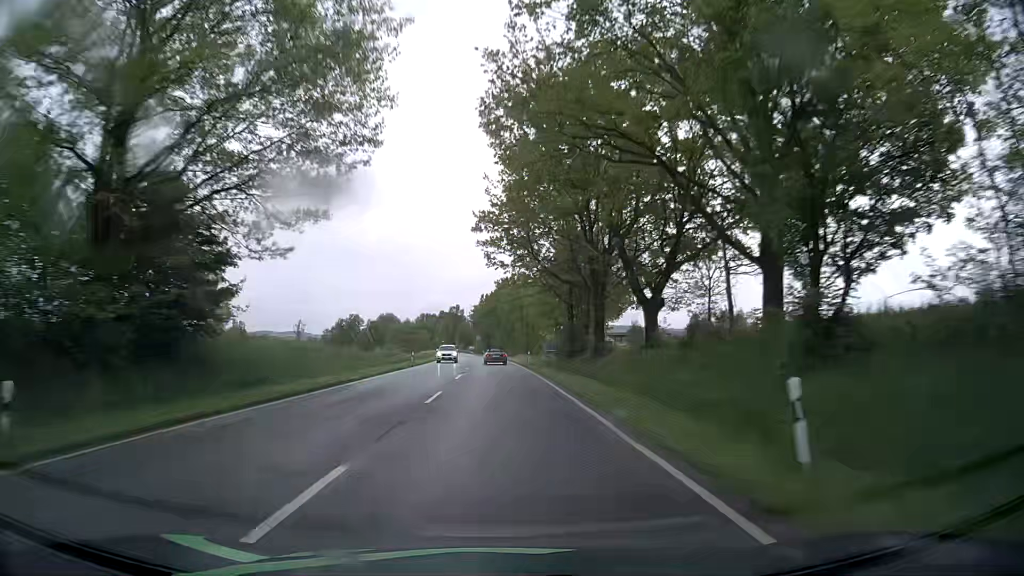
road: secondary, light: Day
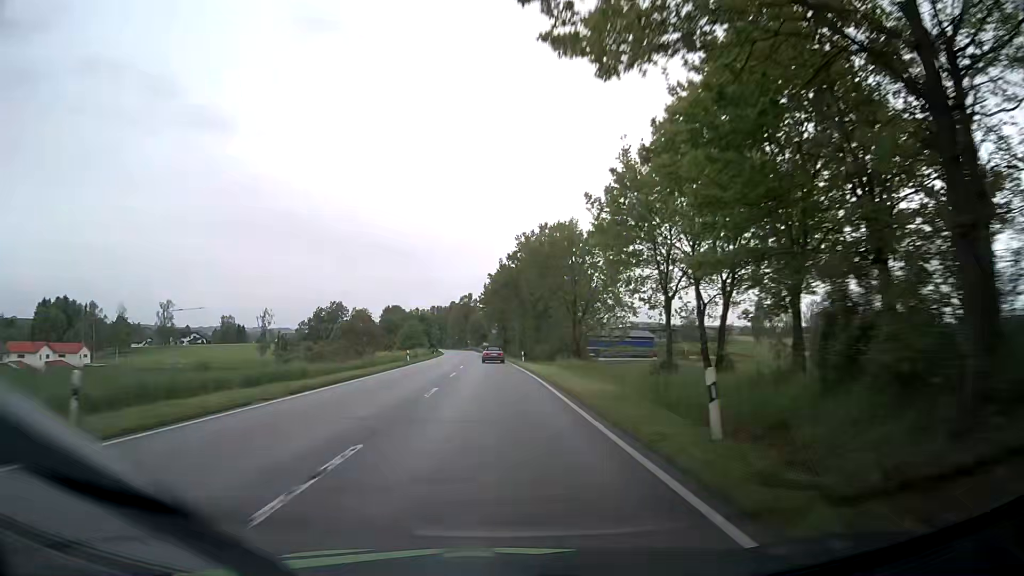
(-0.6, +46.9) m; -1°
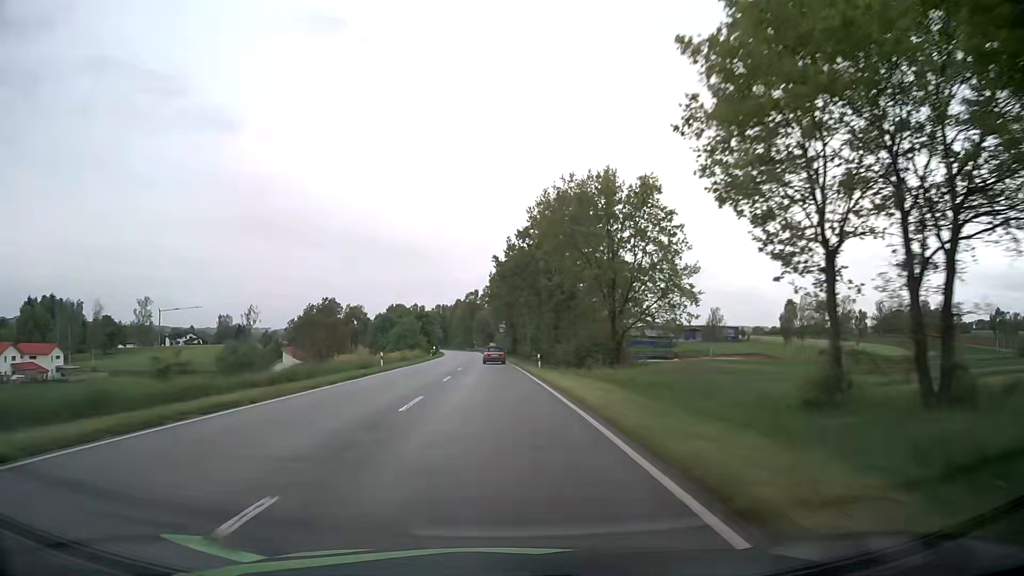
(-0.1, +15.6) m; -1°
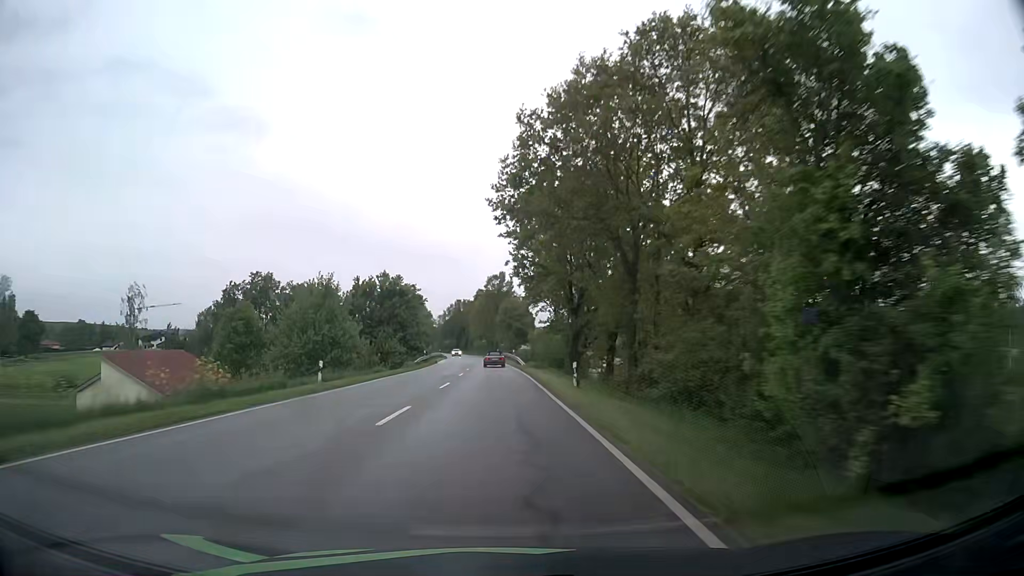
(-1.7, +62.3) m; -3°
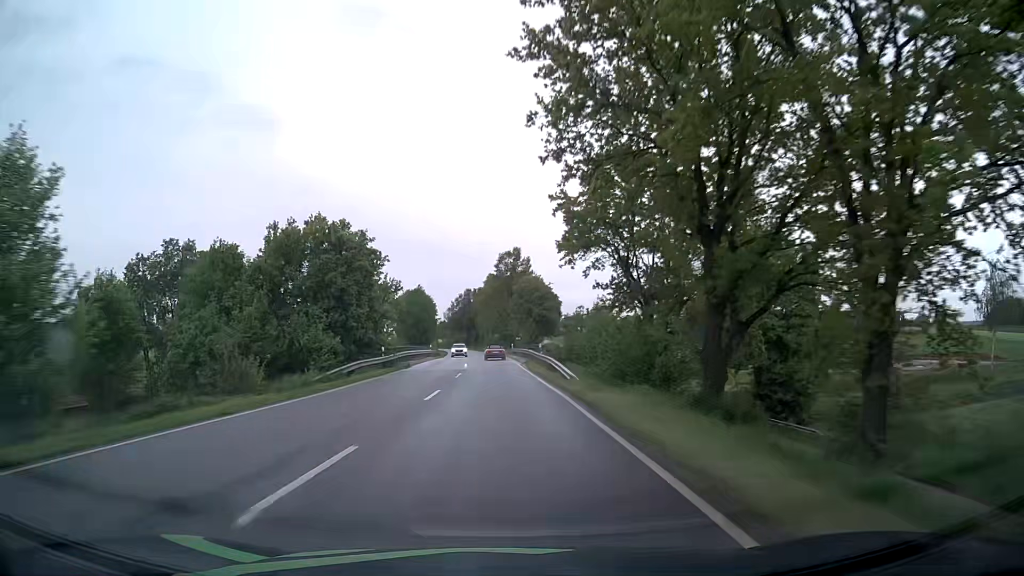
(-0.4, +31.2) m; -1°
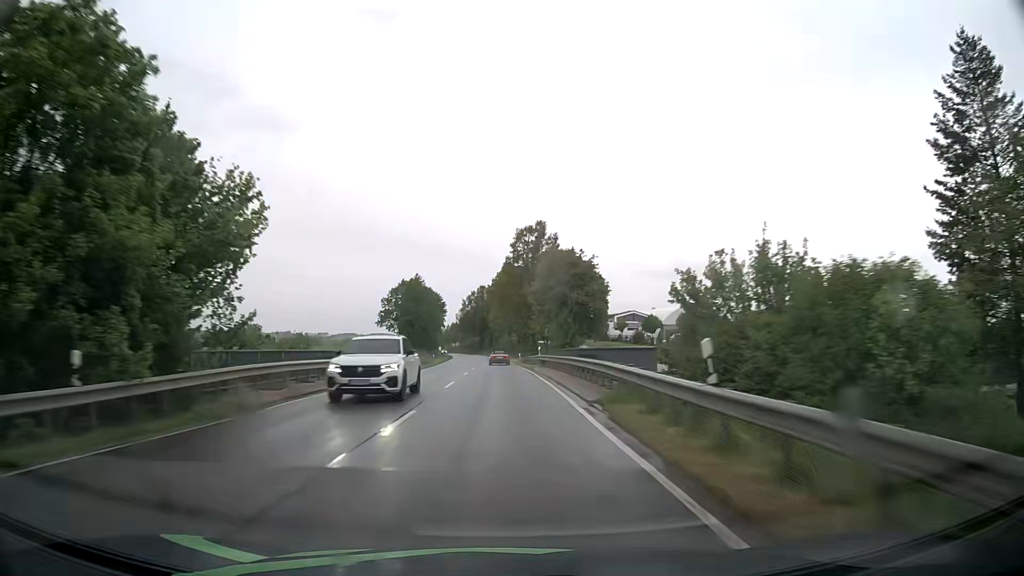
(-0.3, +31.2) m; -1°
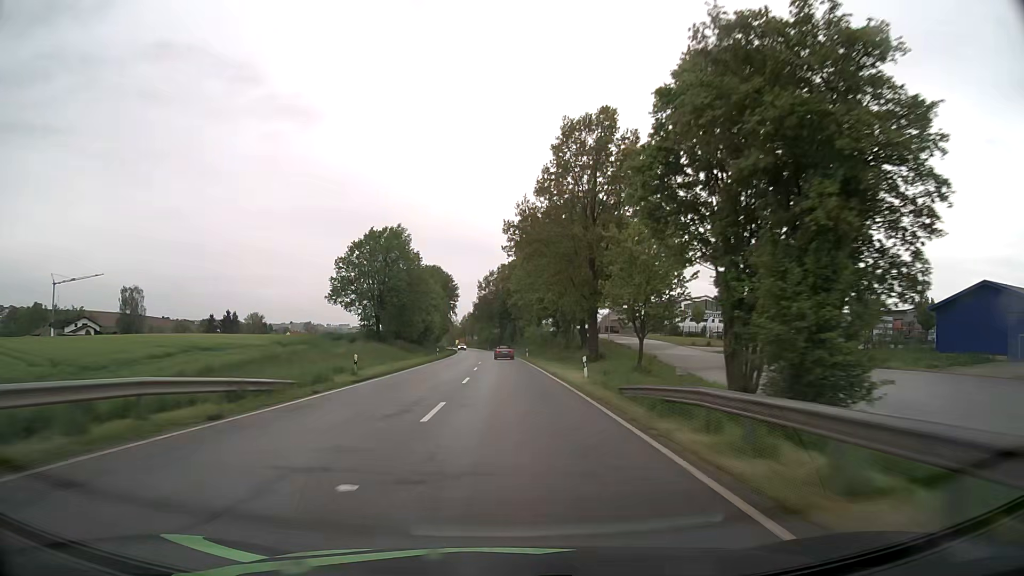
(-0.9, +46.6) m; -2°
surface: asphalt
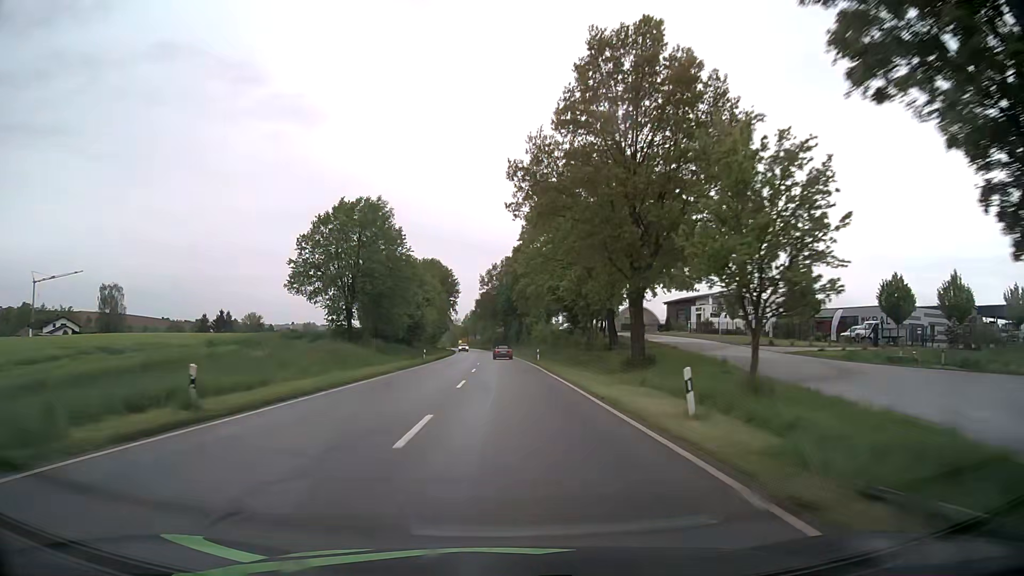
(-0.1, +15.5) m; -1°
(0, +10) (0, +20) (0, +30) (0, +40) (-1, +50) (-1, +60) (-1, +70) (-1, +80) (-2, +90) (-2, +100) m
